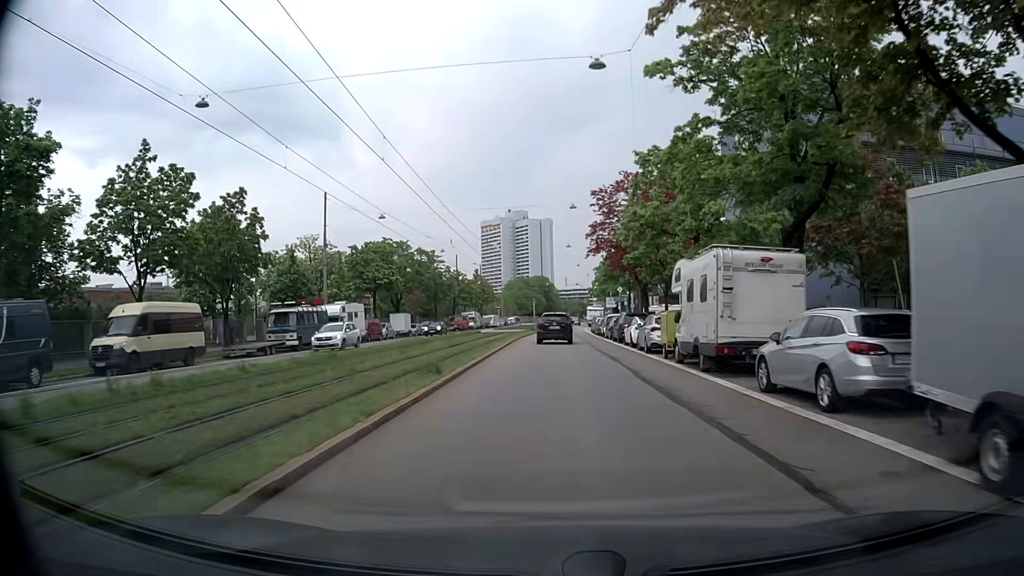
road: secondary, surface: asphalt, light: Day
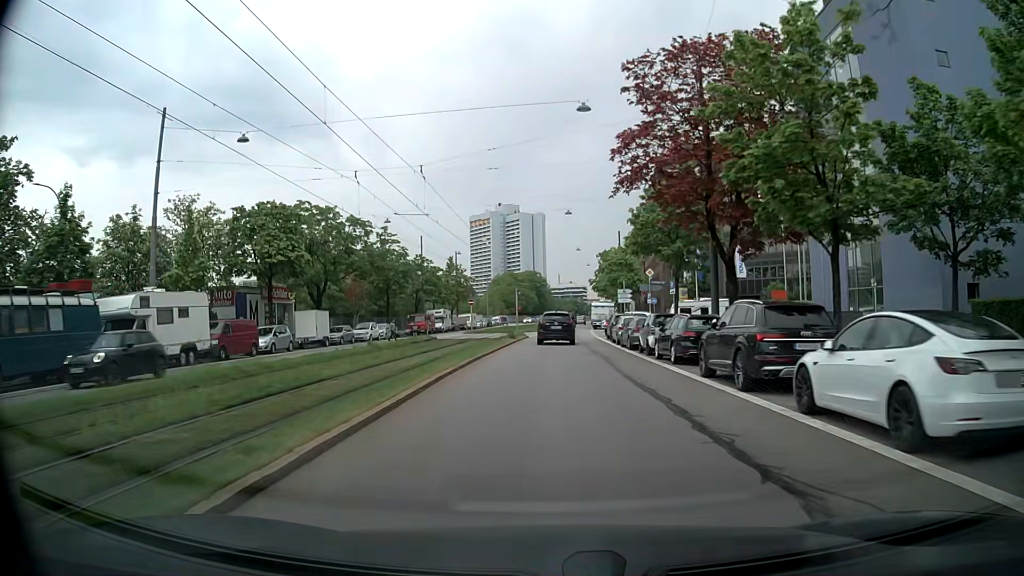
(+0.2, +25.0) m; +1°
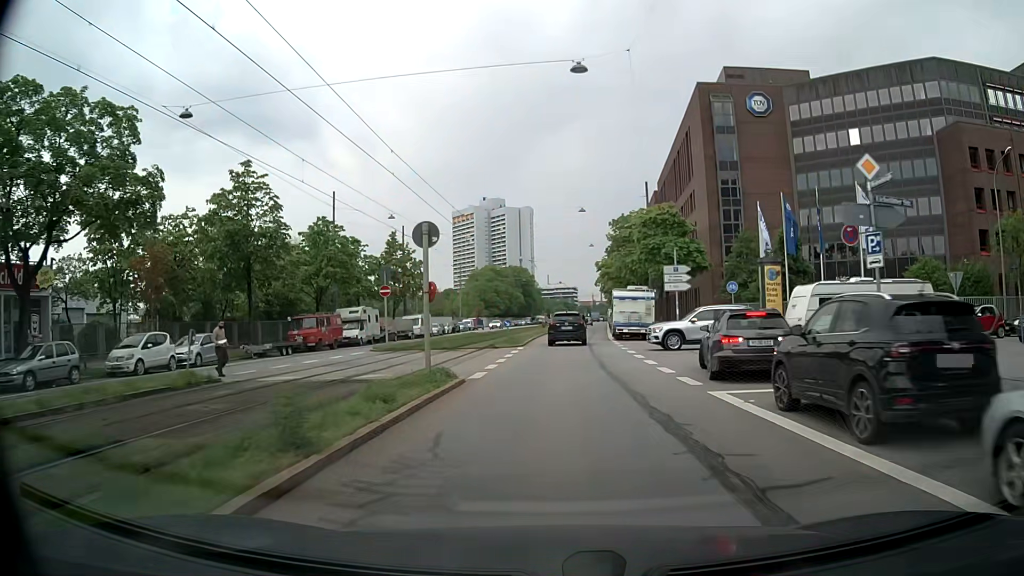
(+0.2, +32.4) m; +1°
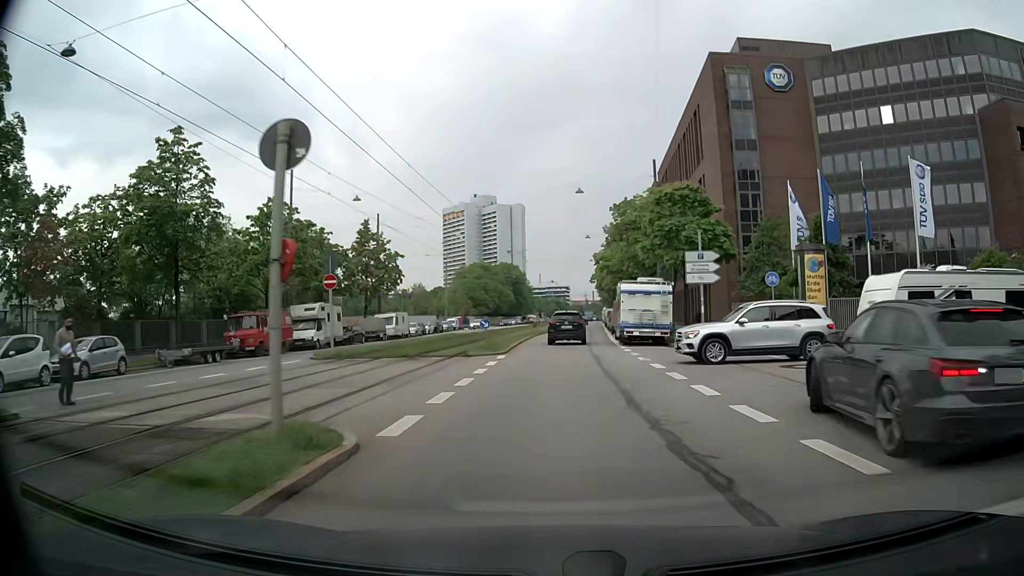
(+0.1, +7.9) m; 0°
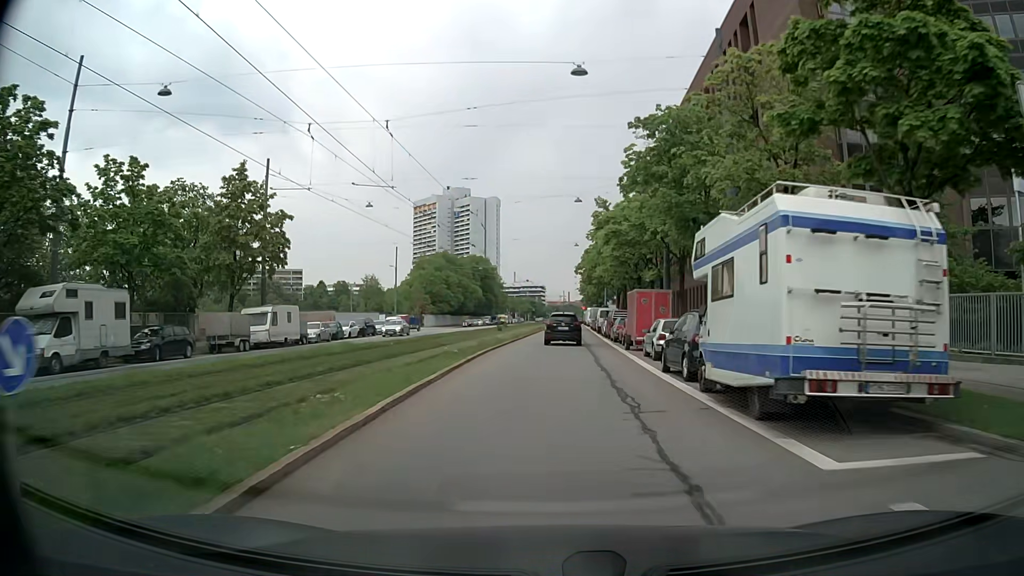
(+0.5, +23.2) m; +2°
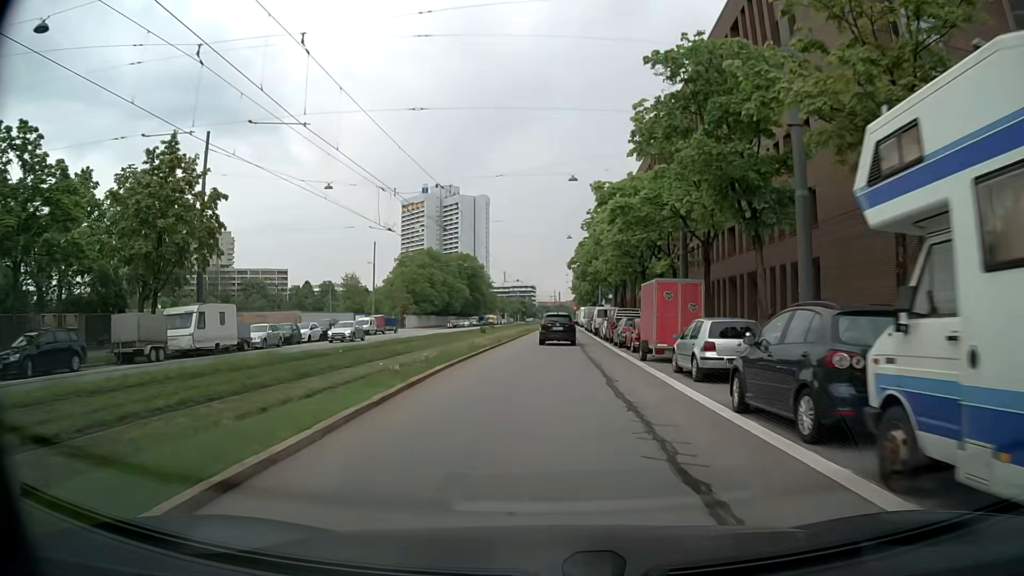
(+0.1, +7.6) m; +1°
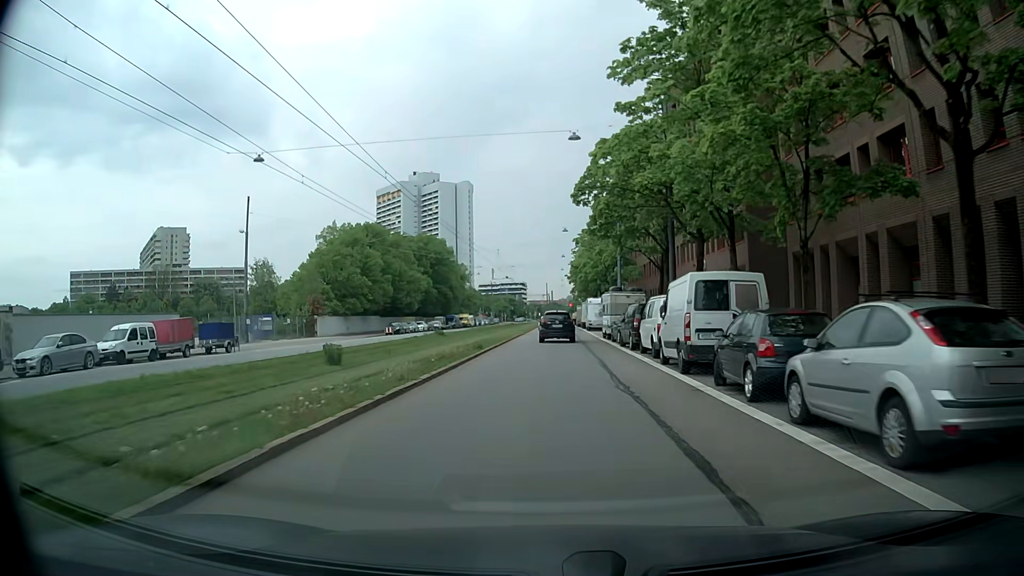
(+0.8, +38.7) m; +2°
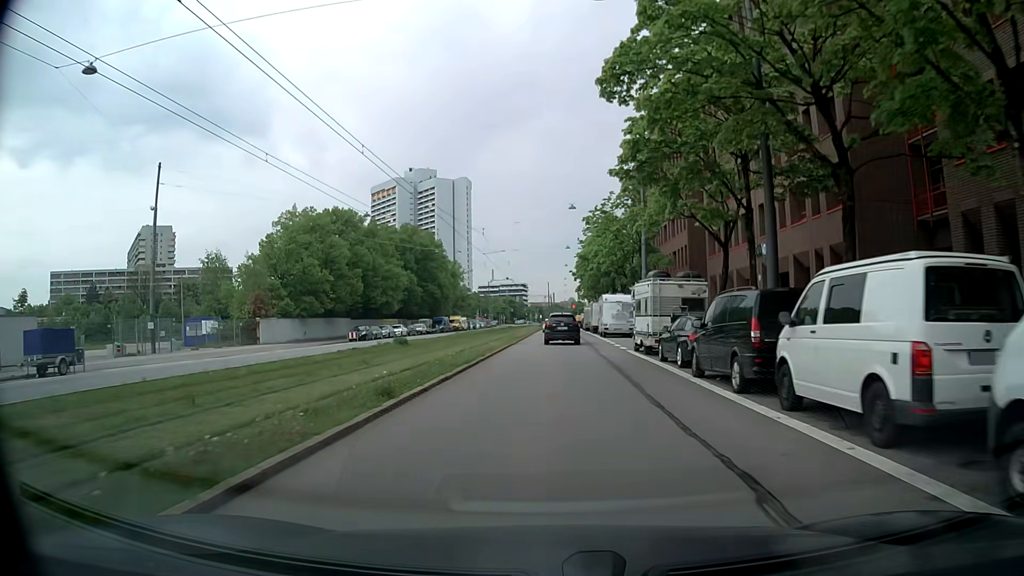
(-0.2, +15.1) m; -1°
(0, +10) (0, +20) (0, +30) (0, +40) (0, +50) (+1, +60) (+1, +70) (+1, +80) (+1, +90) (+1, +100) m
